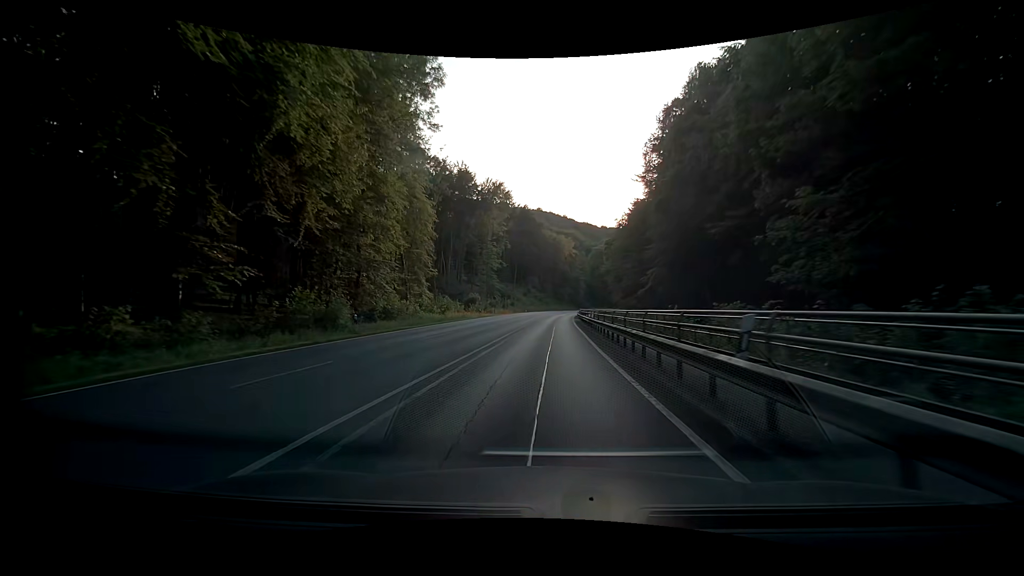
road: primary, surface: asphalt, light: Day
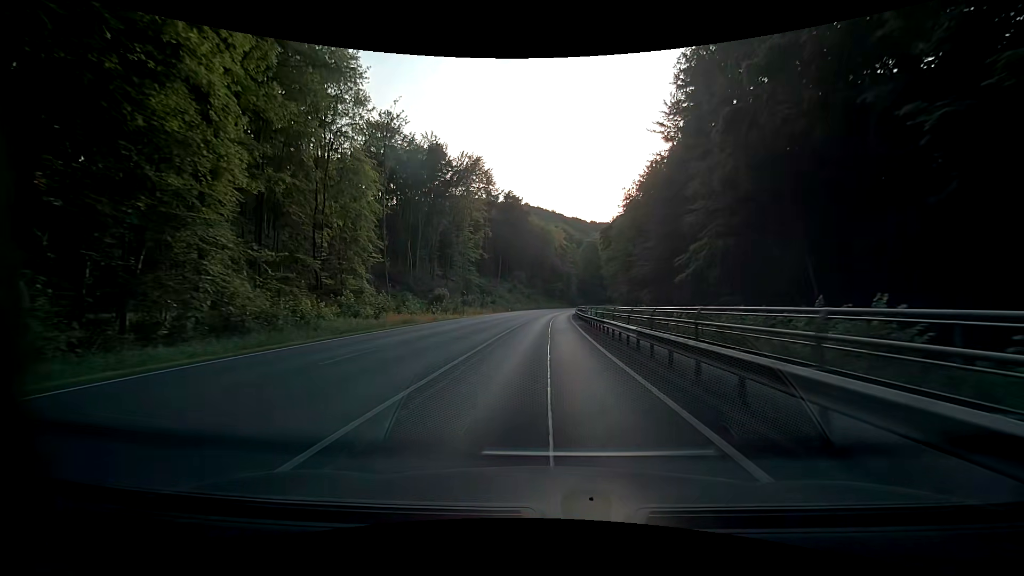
(+0.4, +20.8) m; +2°
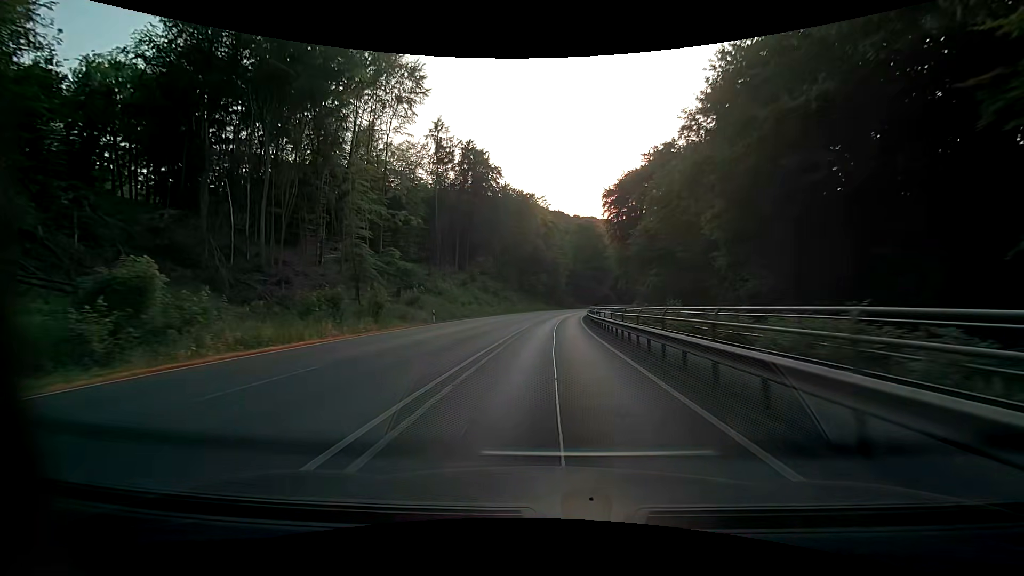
(+0.9, +52.5) m; +3°
(0, +10) (0, +20) (0, +30) (+1, +40) (+1, +50) (+2, +60) (+3, +70) (+4, +80) (+5, +90) (+7, +100) m
